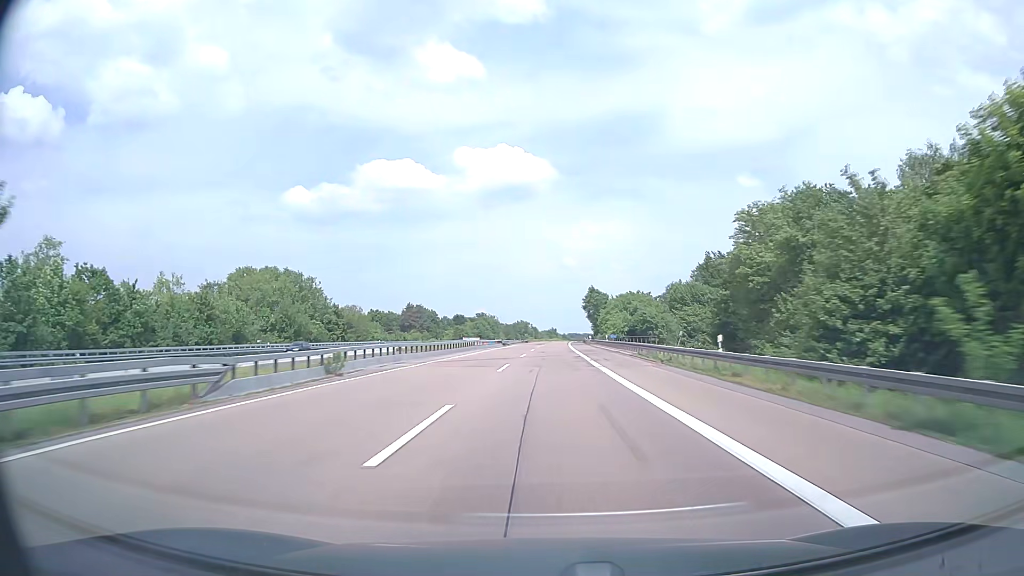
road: motorway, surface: asphalt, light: Day
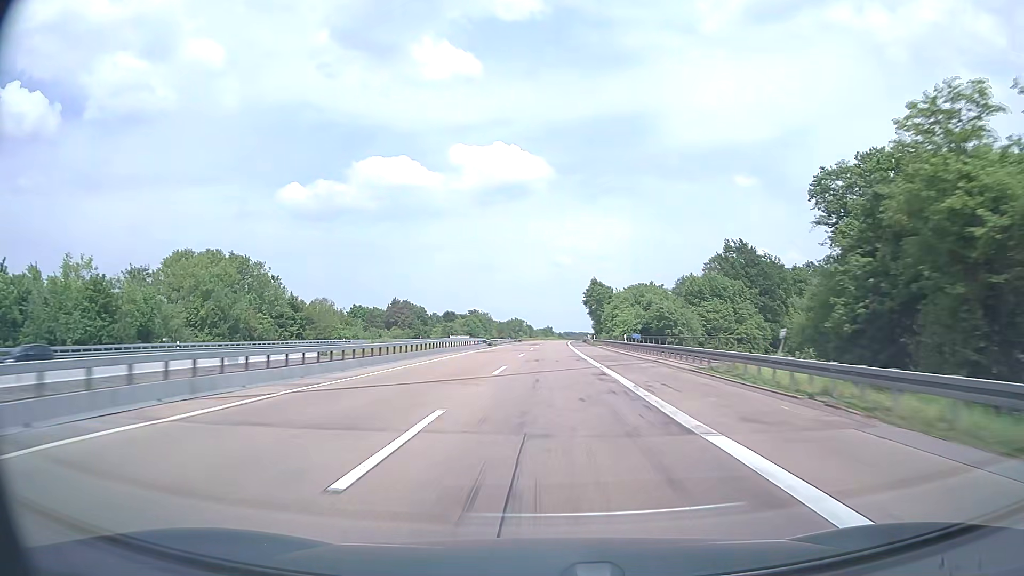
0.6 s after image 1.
(+0.1, +19.0) m; 0°
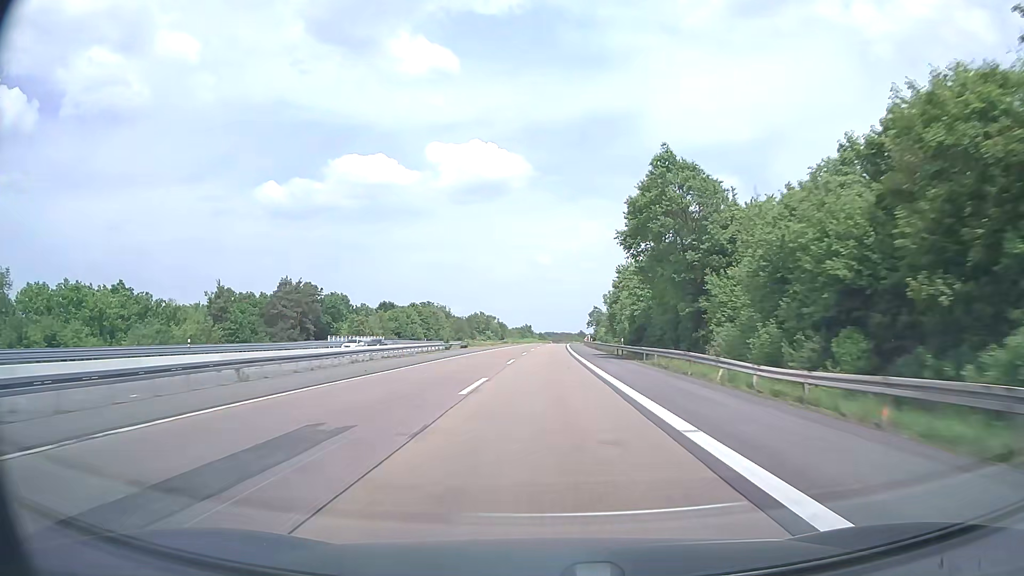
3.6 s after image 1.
(+1.6, +95.2) m; +2°
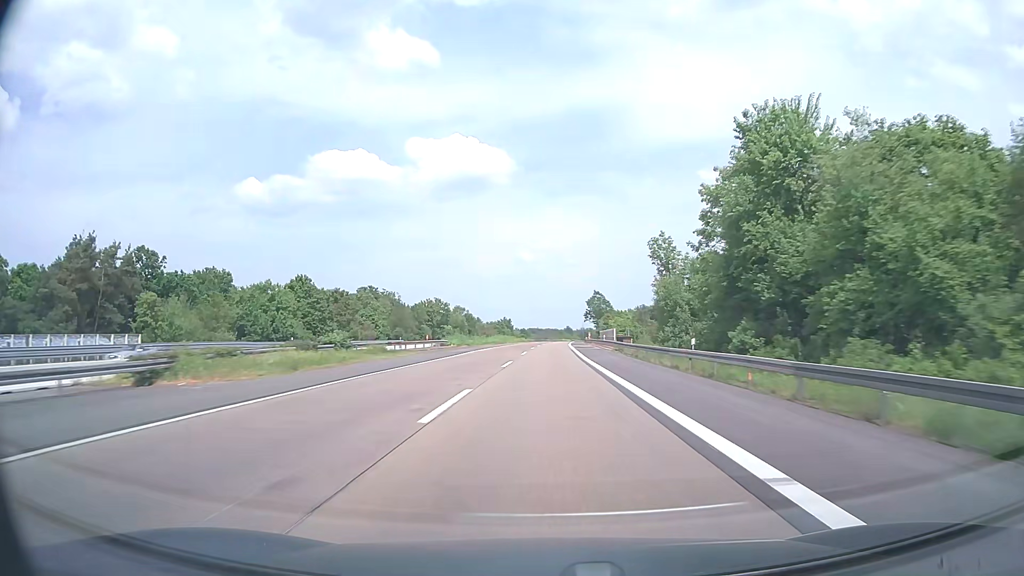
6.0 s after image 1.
(+0.7, +76.3) m; +1°
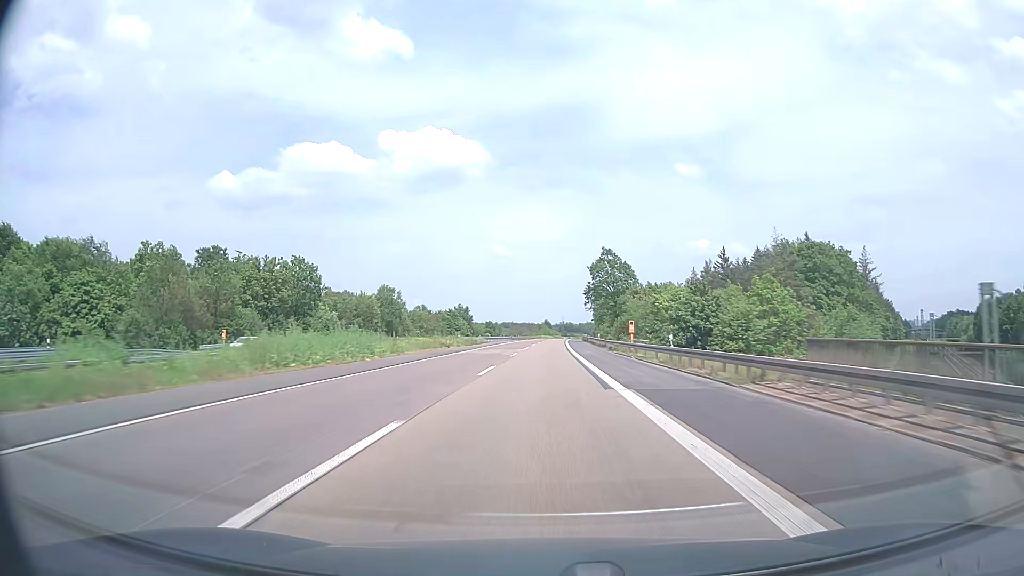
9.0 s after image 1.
(+1.7, +95.3) m; +2°
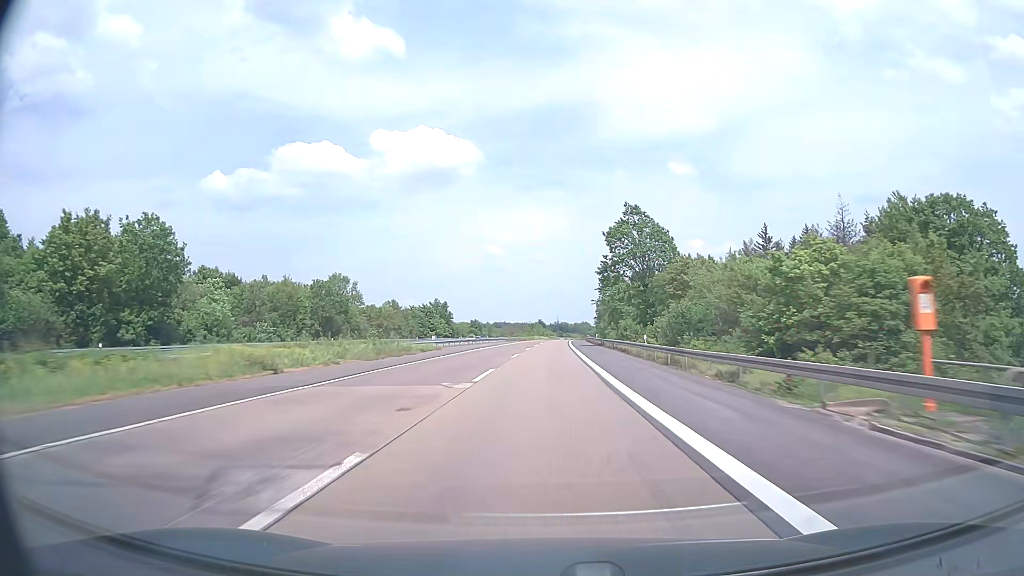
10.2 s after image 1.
(+0.2, +38.2) m; +1°
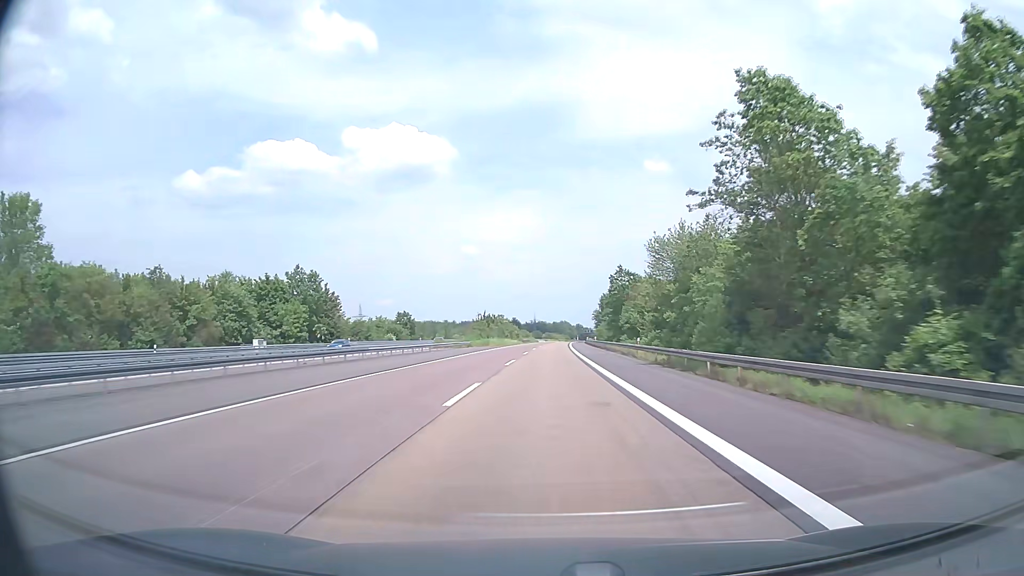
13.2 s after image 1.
(+1.5, +95.4) m; +2°
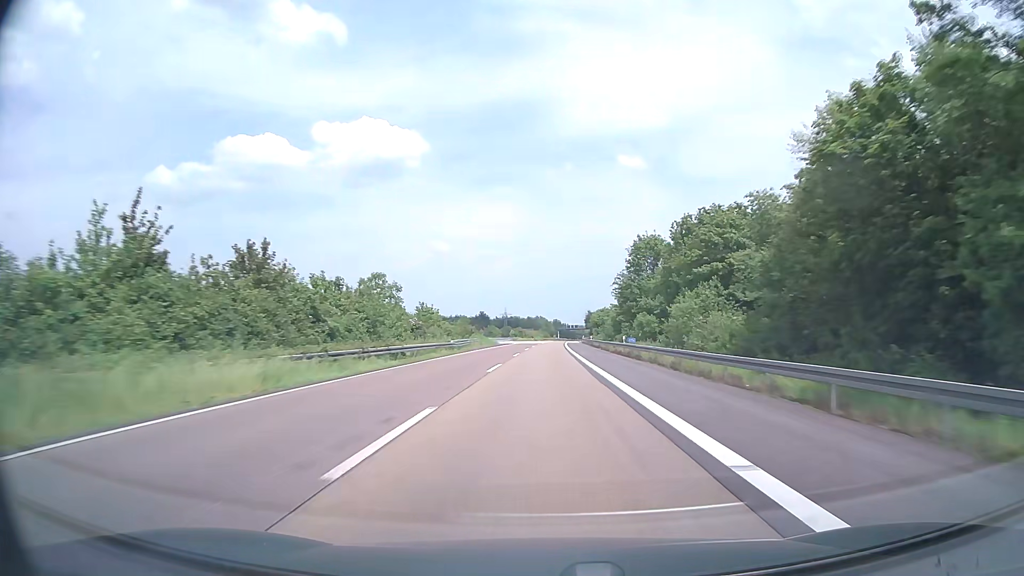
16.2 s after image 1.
(+1.8, +95.4) m; +2°
(0, +10) (0, +20) (0, +30) (0, +40) (0, +50) (+1, +60) (+1, +70) (+1, +80) (+1, +90) (+2, +100) m
